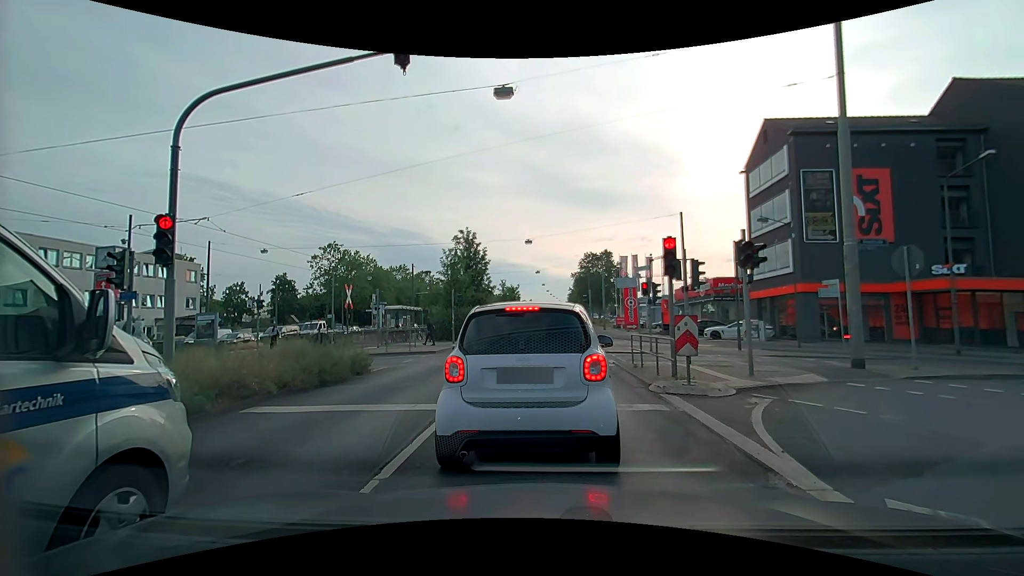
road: primary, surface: asphalt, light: Day
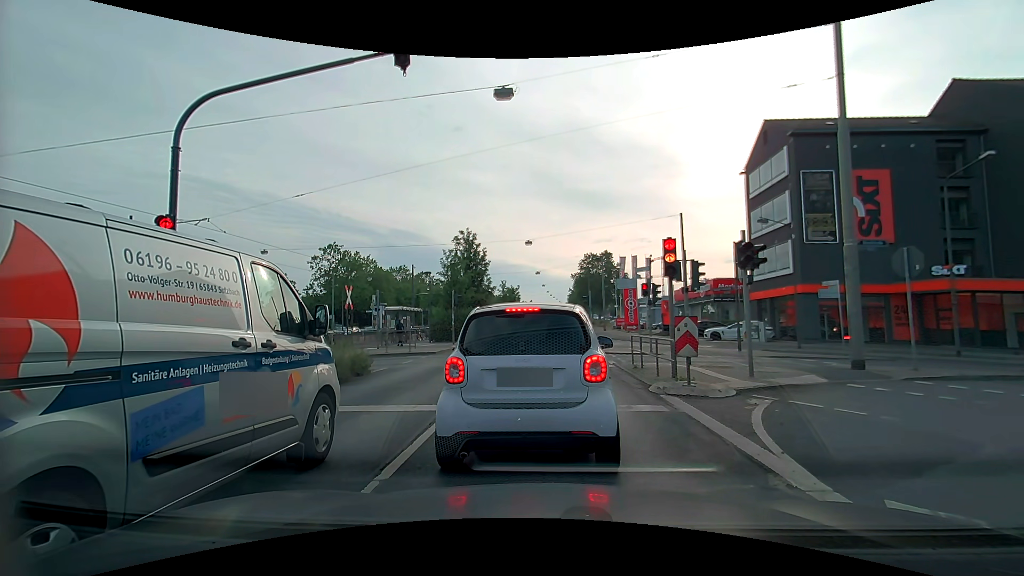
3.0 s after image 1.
(0.0, +0.1) m; 0°
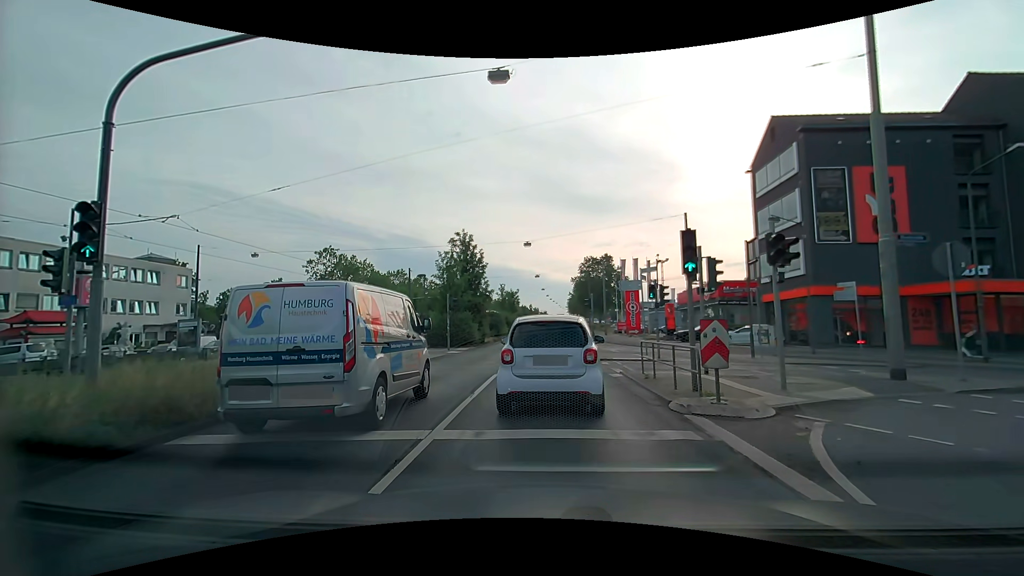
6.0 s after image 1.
(0.0, +1.7) m; +1°
(0, +10) (0, +20) (0, +30) (0, +40) (0, +50) (0, +60) (0, +70) (0, +80) (0, +90) (0, +100) m
